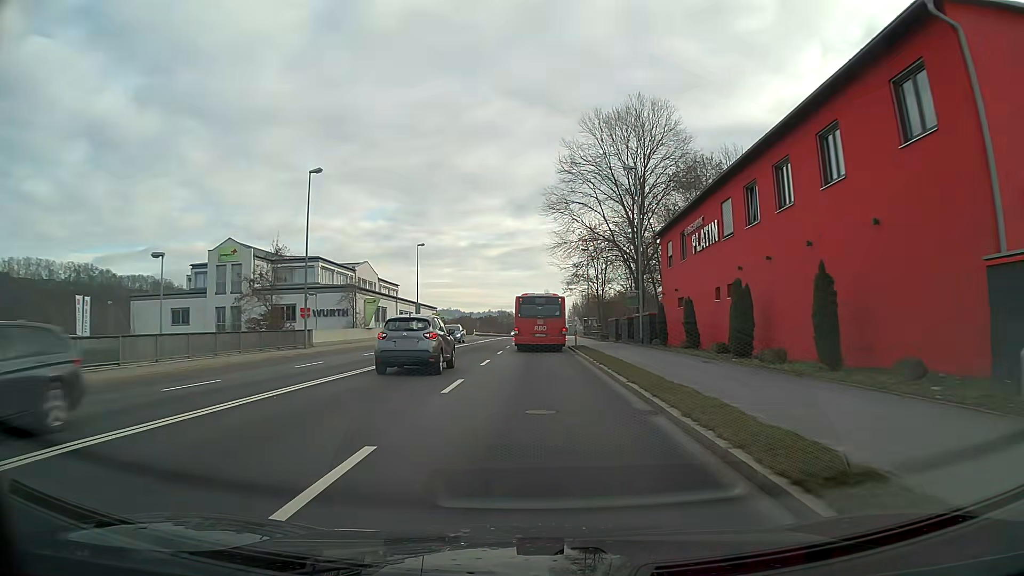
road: primary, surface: asphalt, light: Day
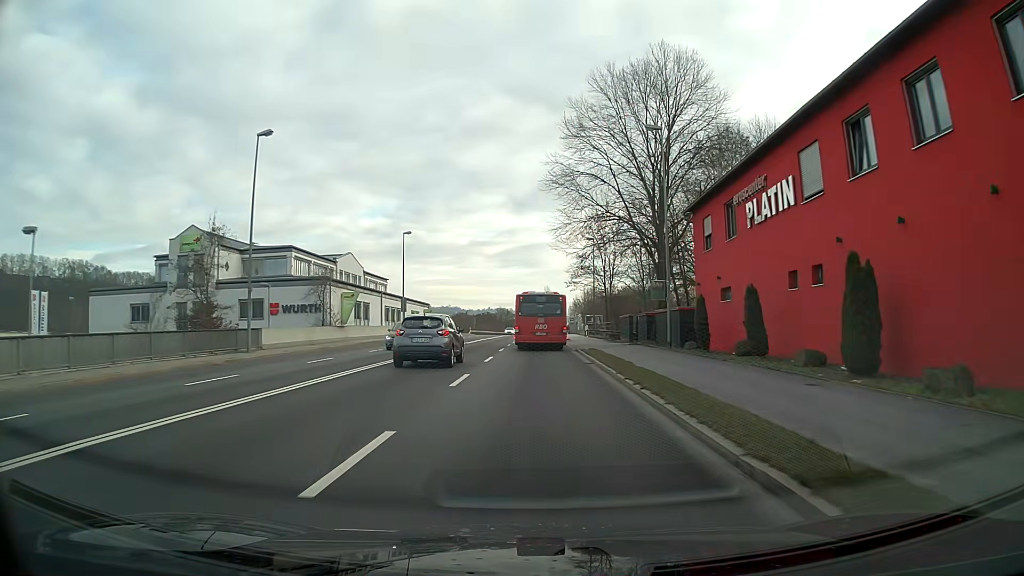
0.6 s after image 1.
(0.0, +7.9) m; 0°
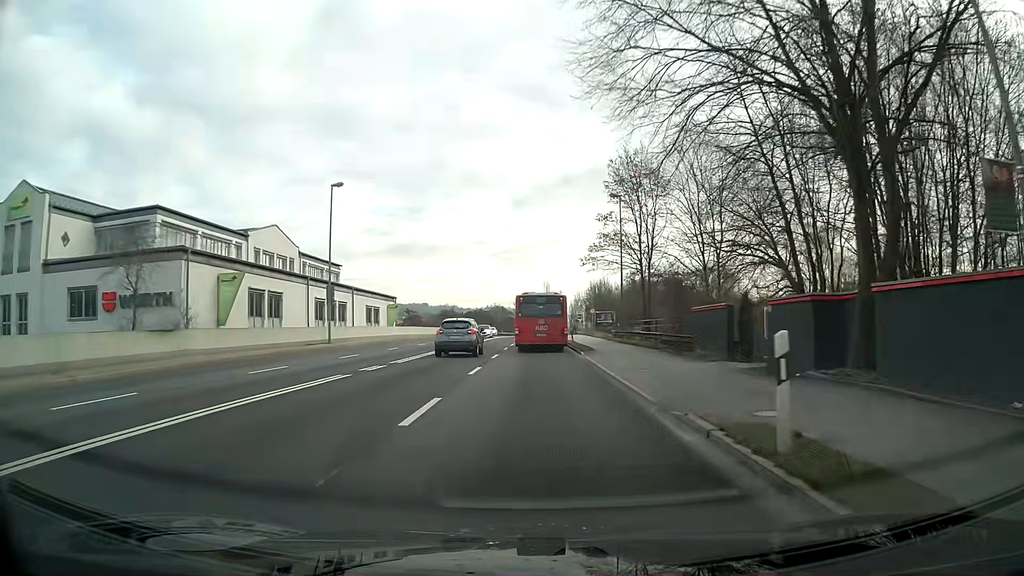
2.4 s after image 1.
(0.0, +23.6) m; 0°
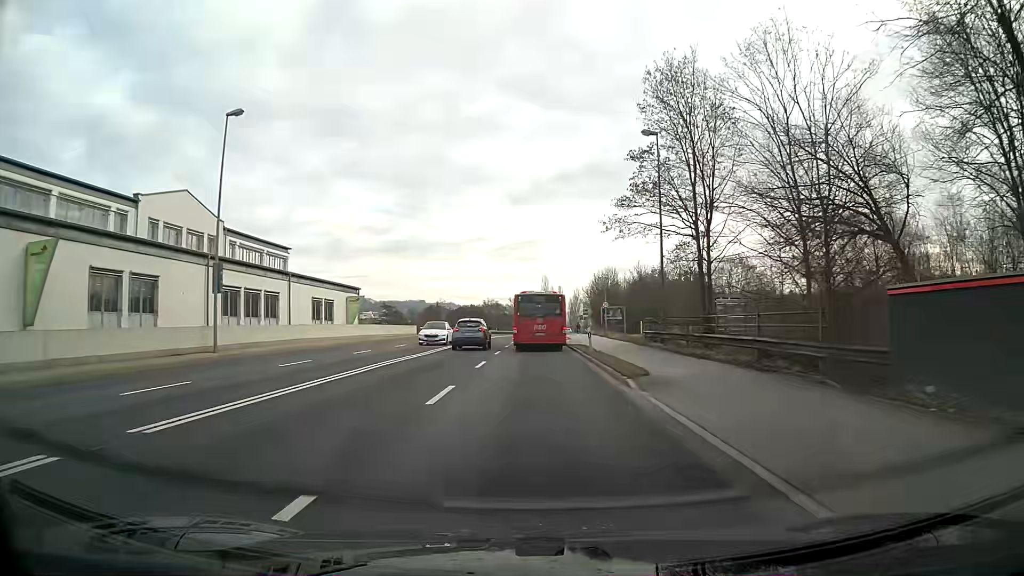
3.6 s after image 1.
(0.0, +15.7) m; 0°
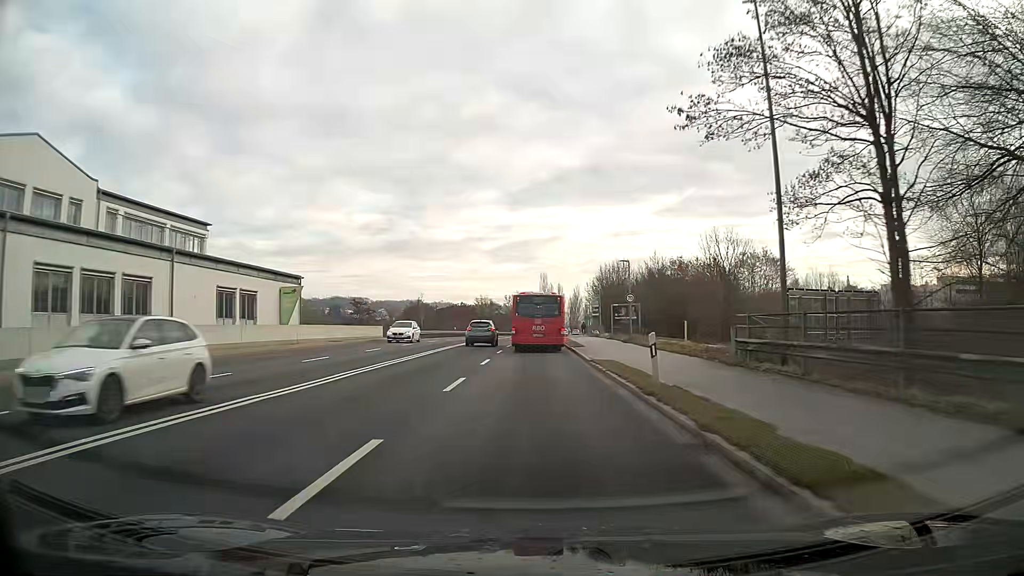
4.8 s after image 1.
(0.0, +15.8) m; 0°
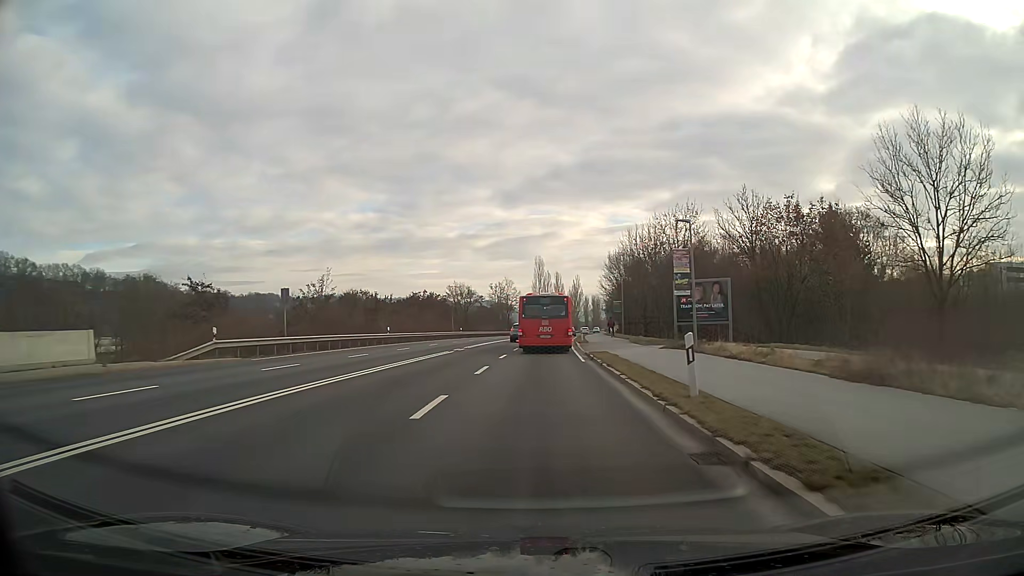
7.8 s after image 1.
(+0.2, +40.4) m; +1°
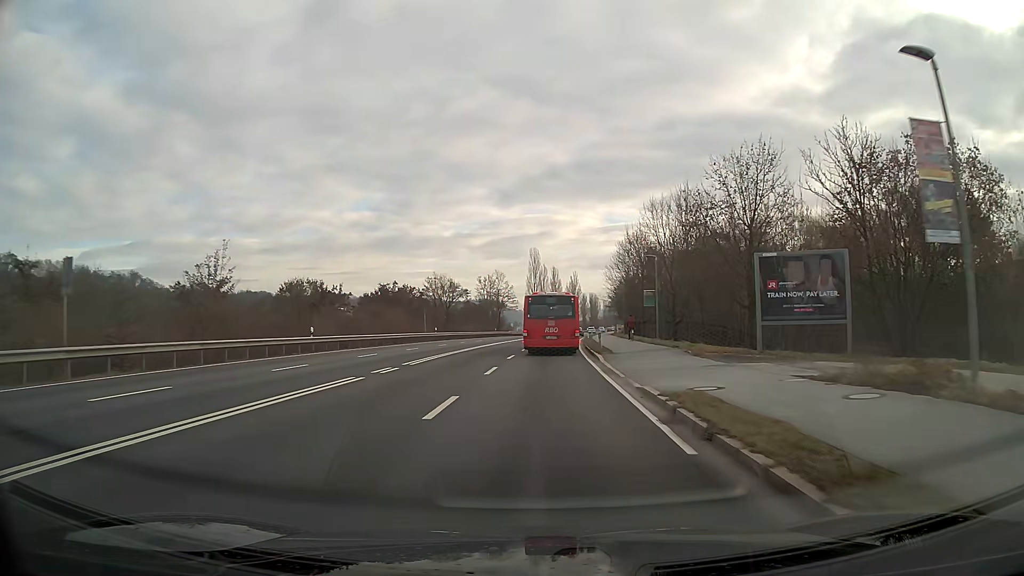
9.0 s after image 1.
(+0.1, +17.9) m; 0°
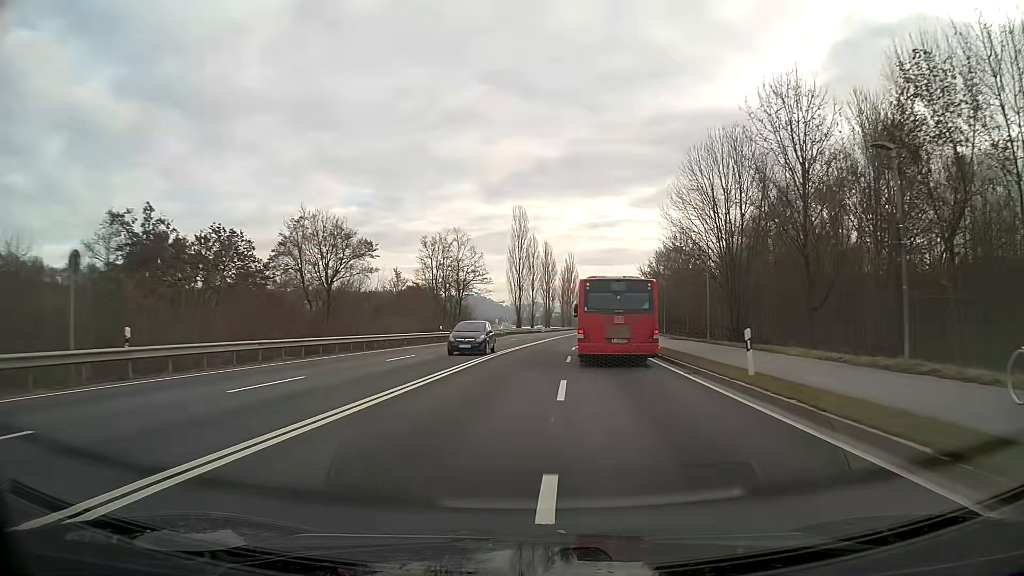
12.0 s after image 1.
(+0.3, +52.2) m; +1°
